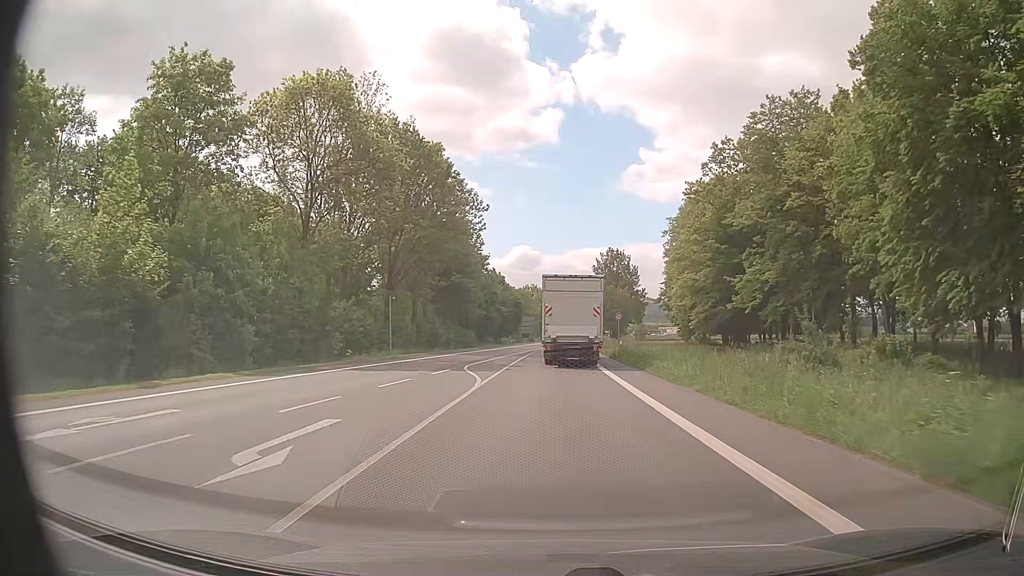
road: primary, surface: asphalt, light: Day
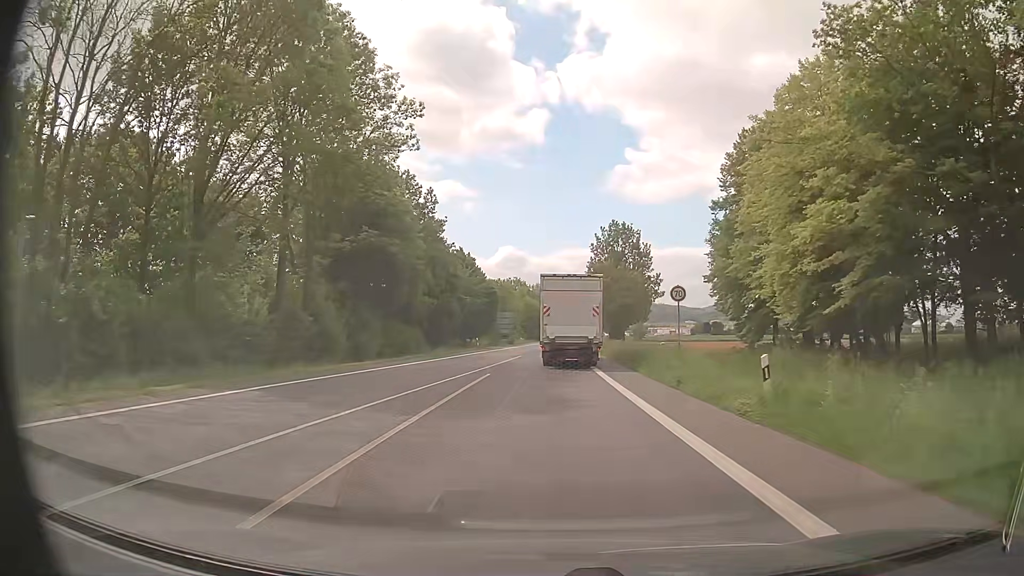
(+0.4, +30.5) m; +1°
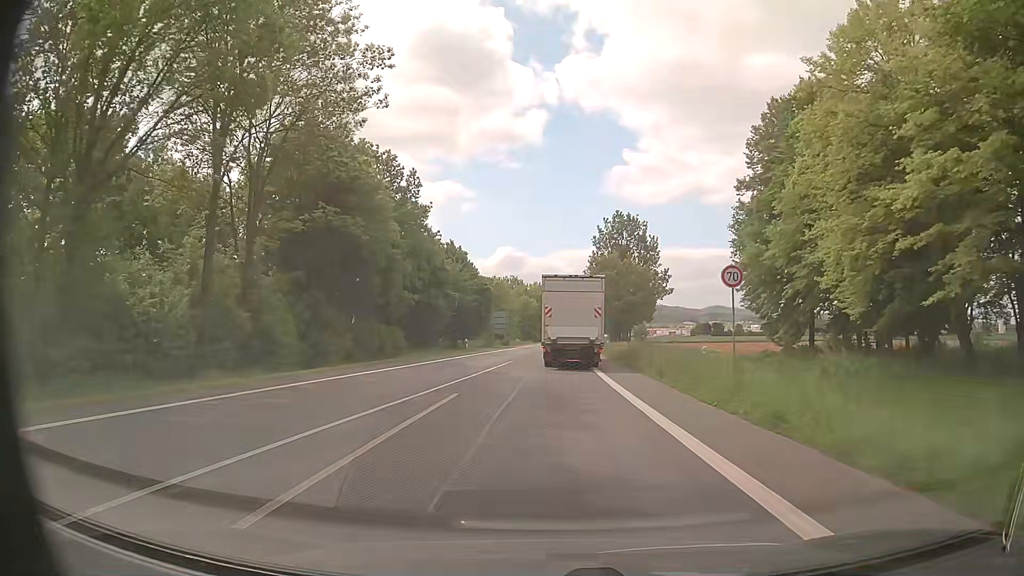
(0.0, +7.9) m; +1°
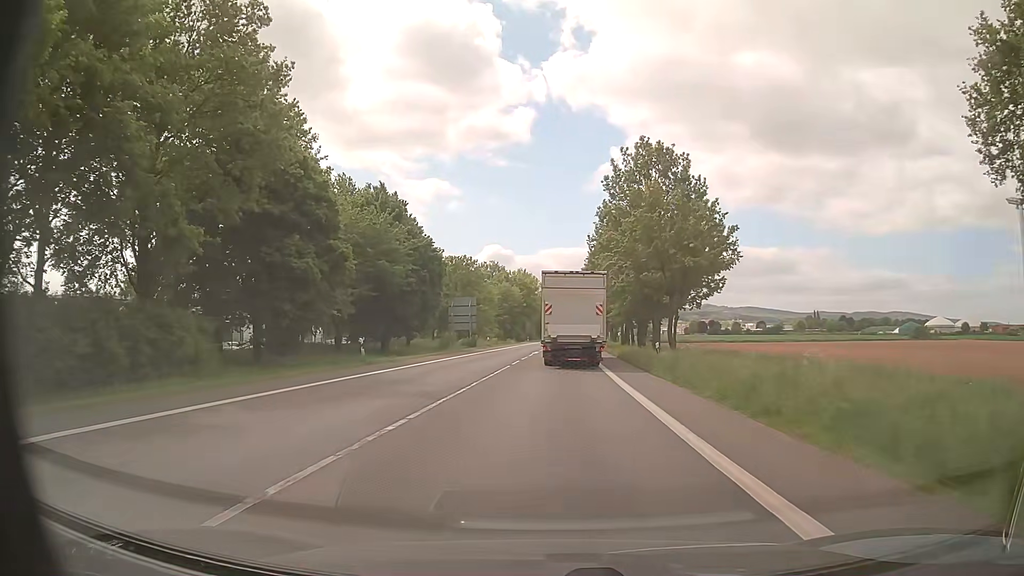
(+0.1, +32.7) m; +1°
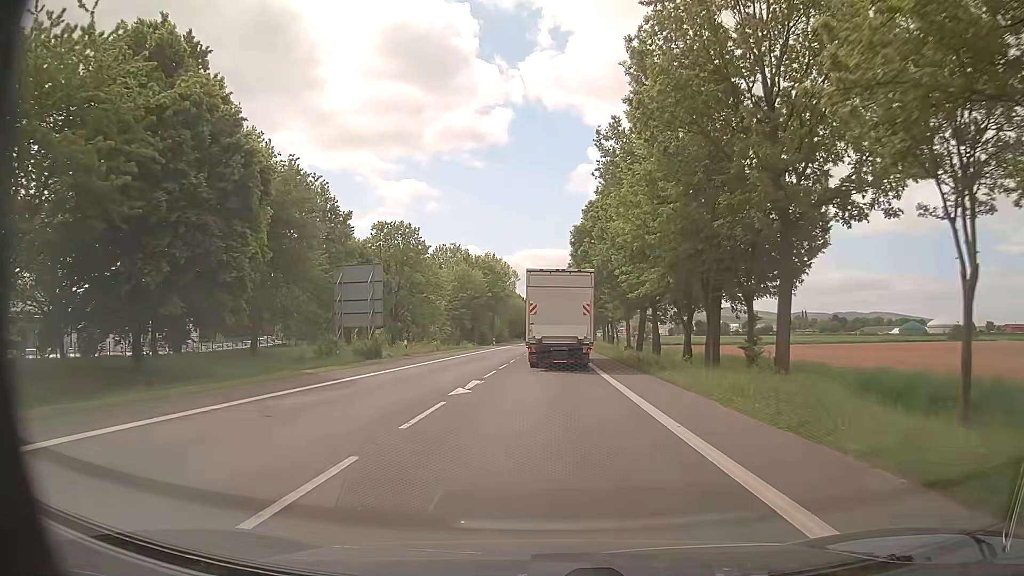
(+0.5, +33.4) m; +2°
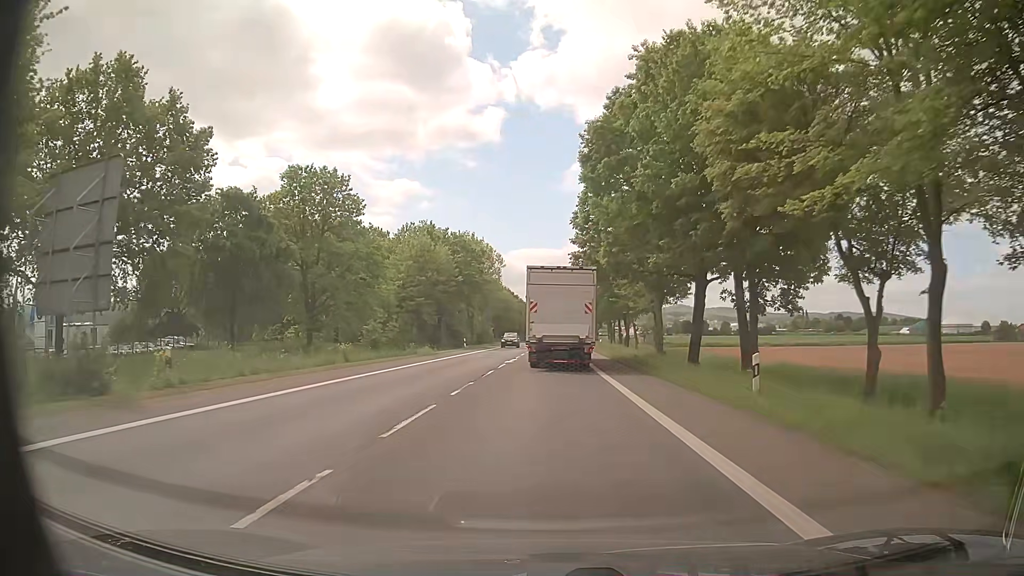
(+0.1, +25.0) m; +1°
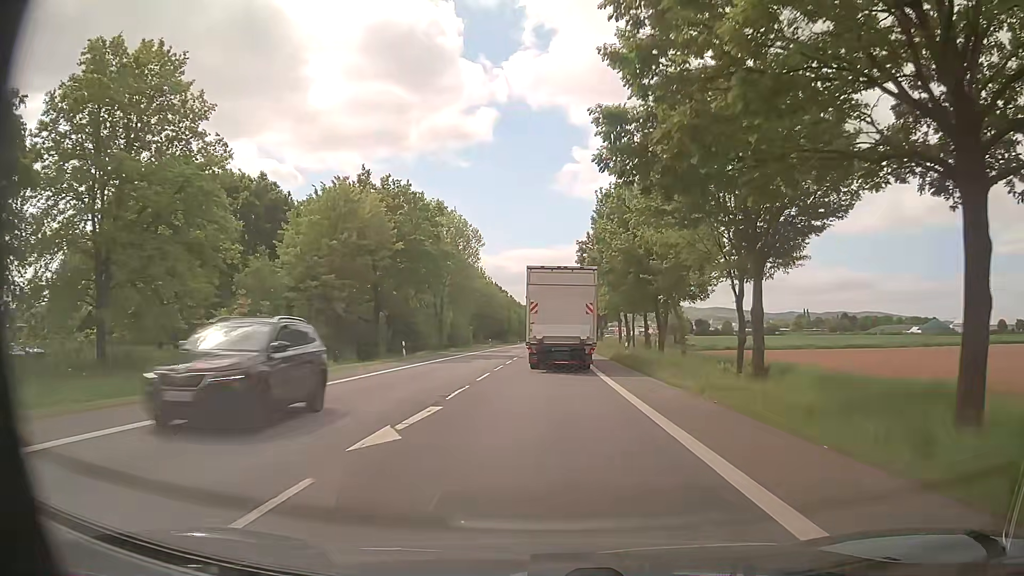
(+0.1, +25.0) m; 0°
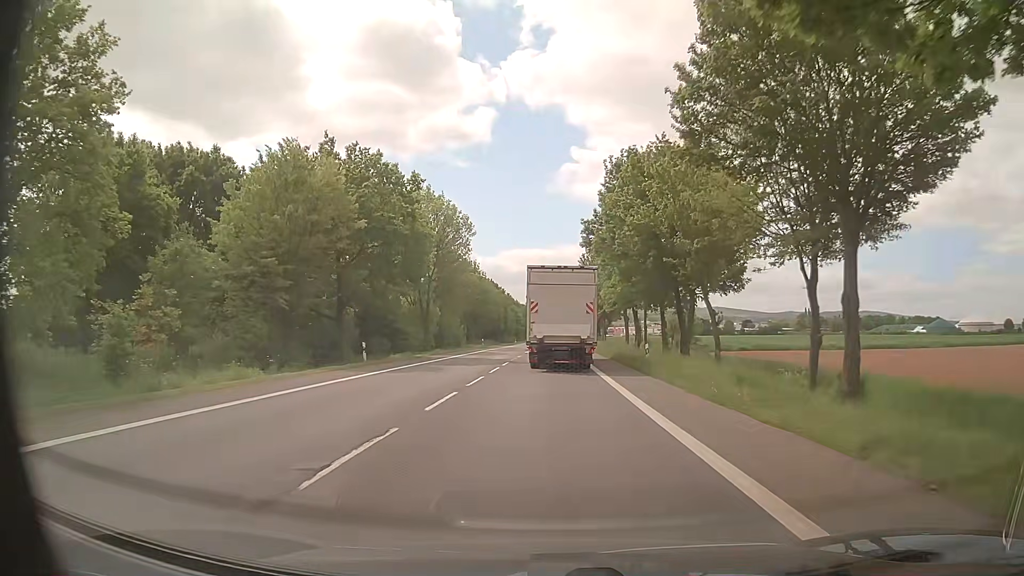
(0.0, +8.4) m; +1°
